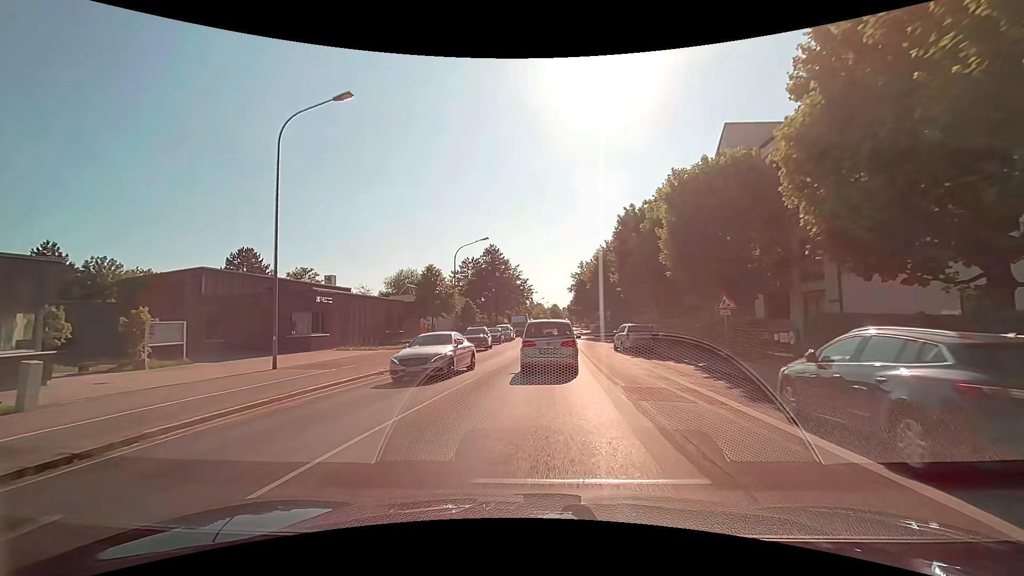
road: tertiary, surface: asphalt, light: Day
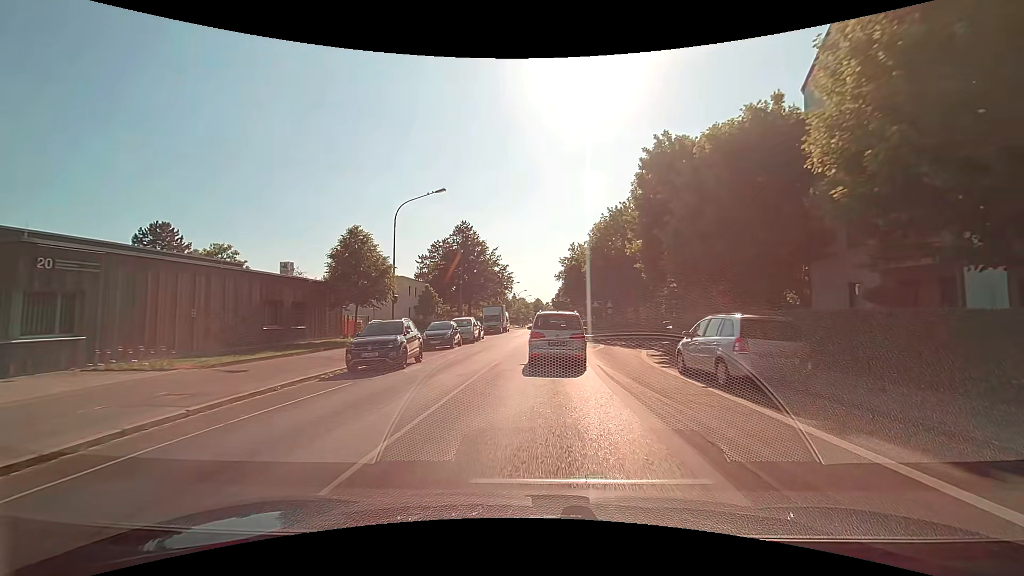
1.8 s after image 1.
(+0.3, +17.4) m; +2°
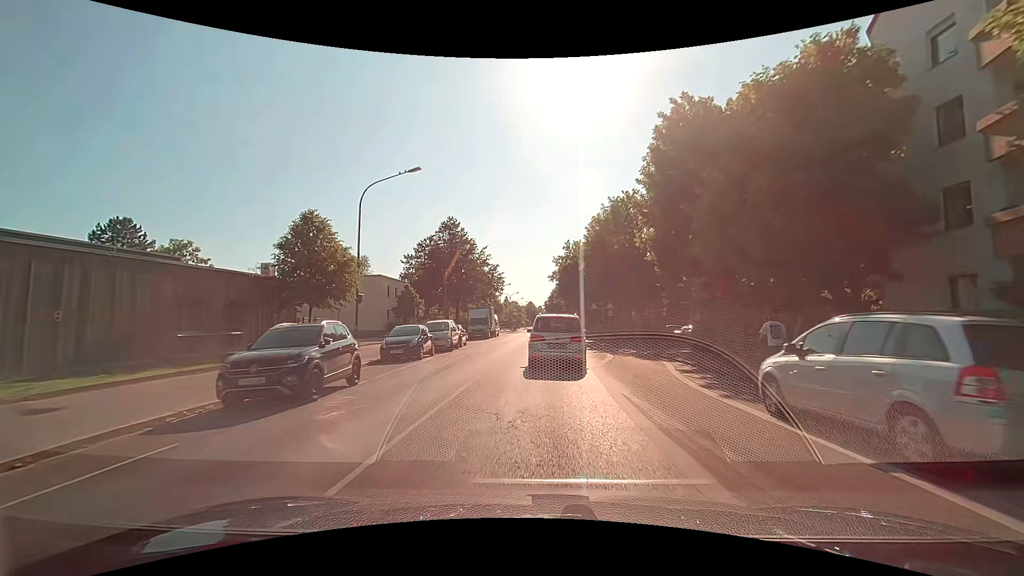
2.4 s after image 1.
(0.0, +5.8) m; +1°
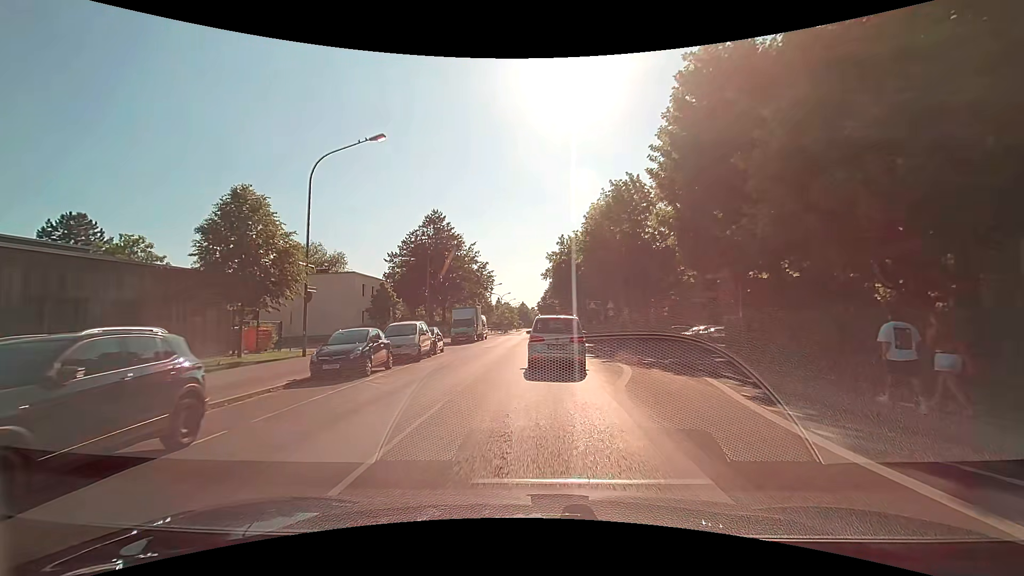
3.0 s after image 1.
(+0.1, +5.7) m; +1°
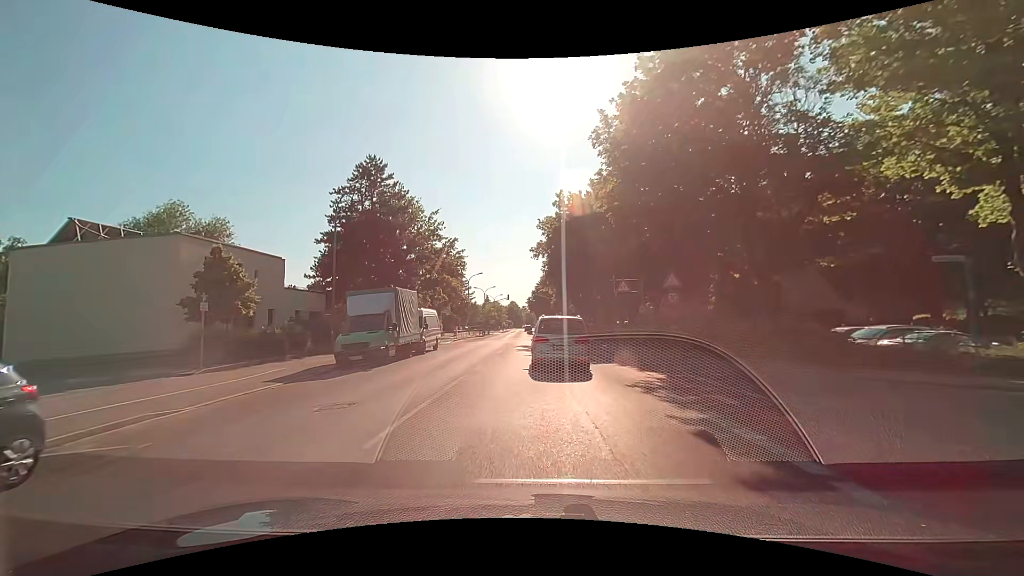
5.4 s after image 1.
(+0.4, +22.9) m; +1°
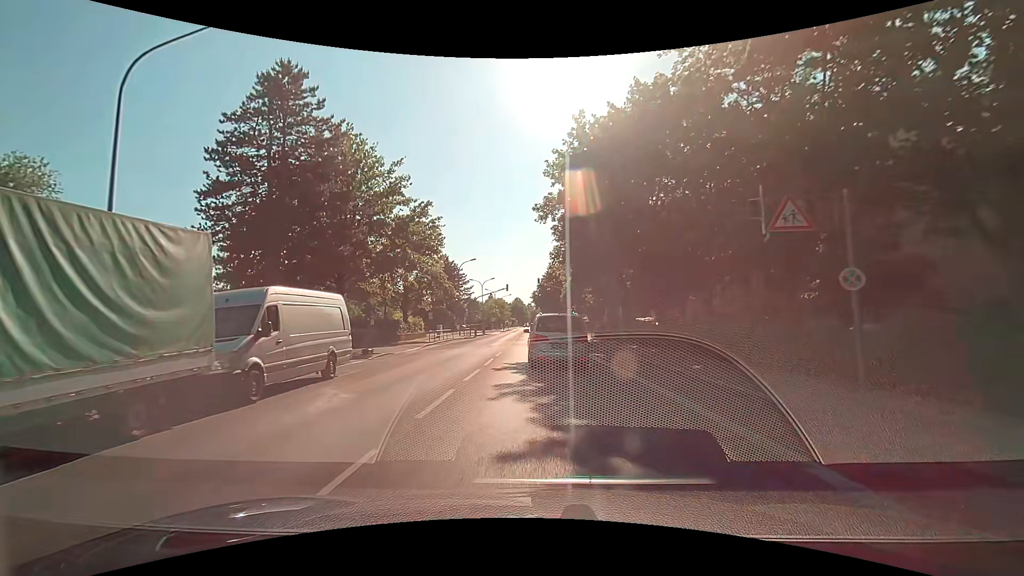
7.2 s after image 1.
(-0.1, +17.3) m; -1°
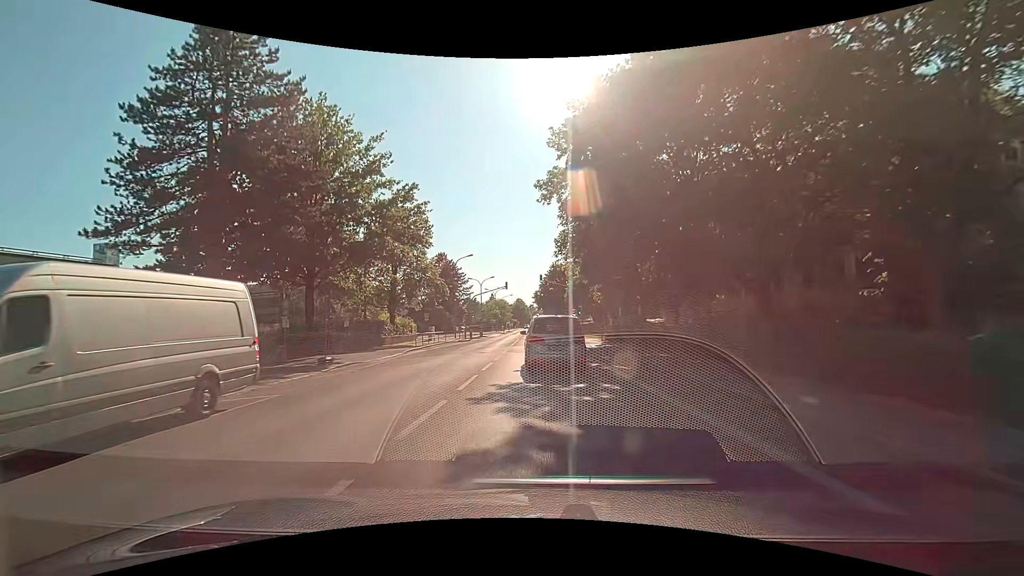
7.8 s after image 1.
(0.0, +5.8) m; 0°
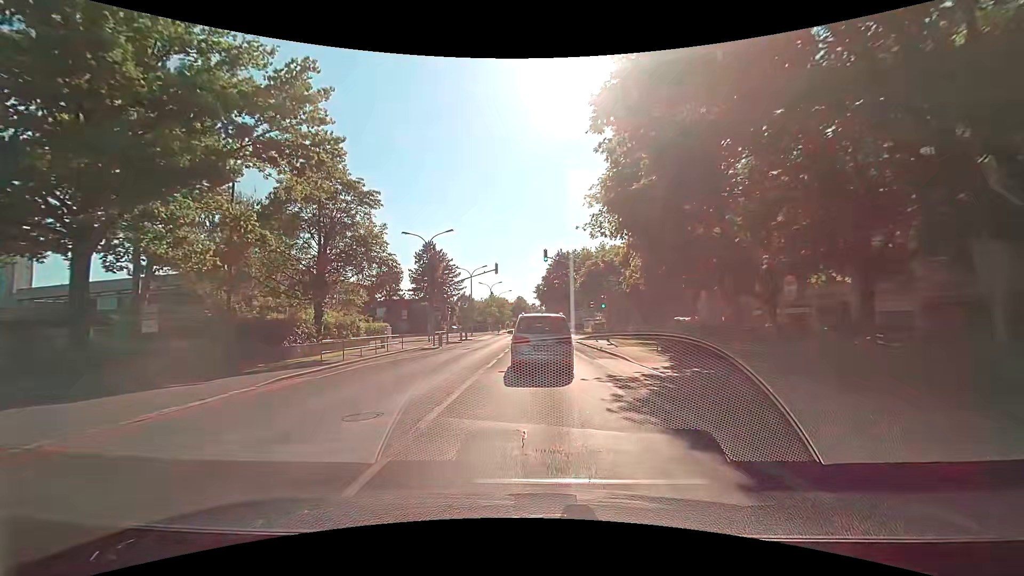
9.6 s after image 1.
(-0.1, +17.4) m; 0°
(0, +10) (0, +20) (0, +30) (0, +40) (0, +50) (0, +60) (0, +70) (0, +80) (0, +90) (0, +100) m
